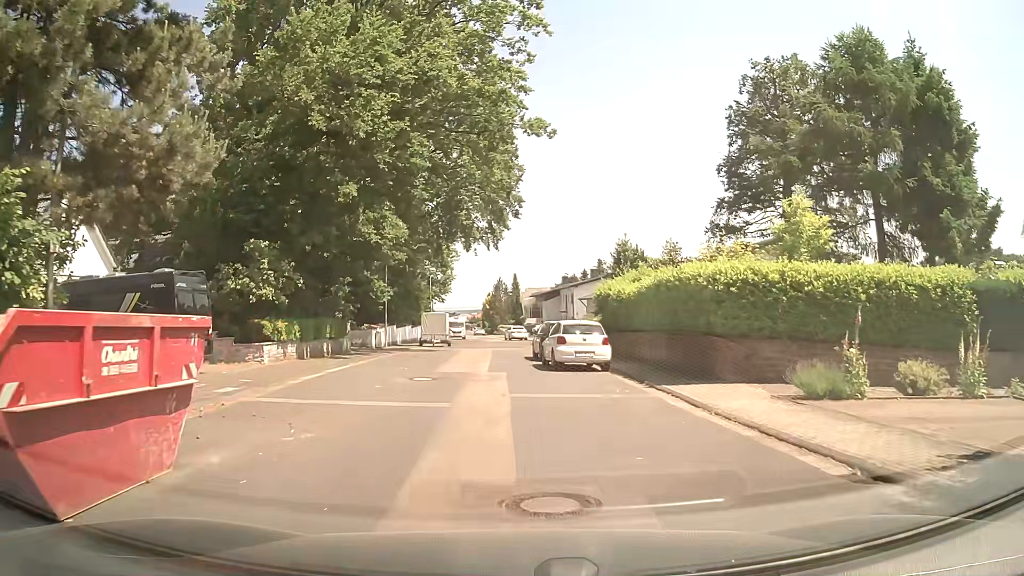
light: Day
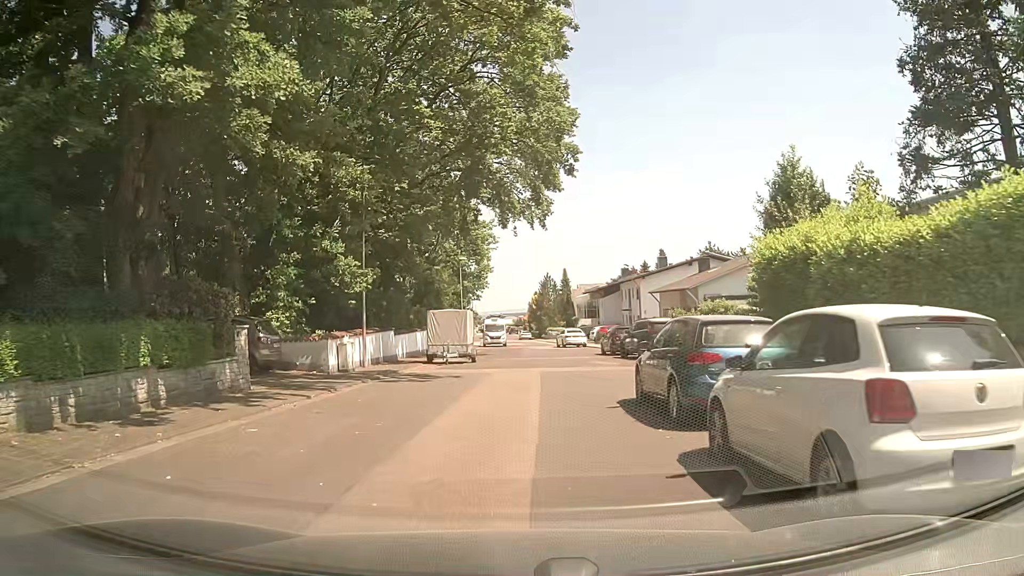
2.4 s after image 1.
(-0.4, +15.8) m; -3°
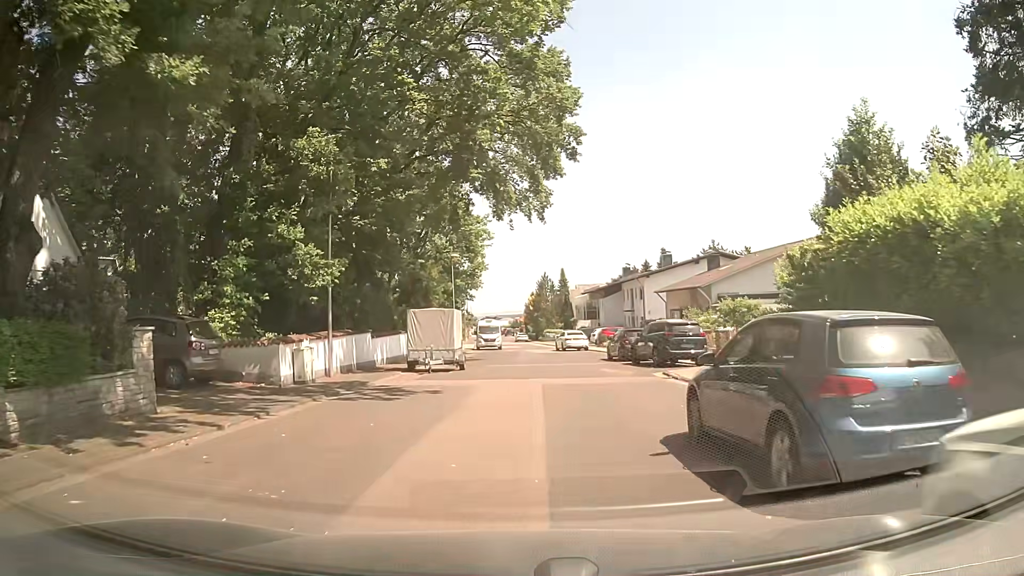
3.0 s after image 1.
(0.0, +4.0) m; -1°
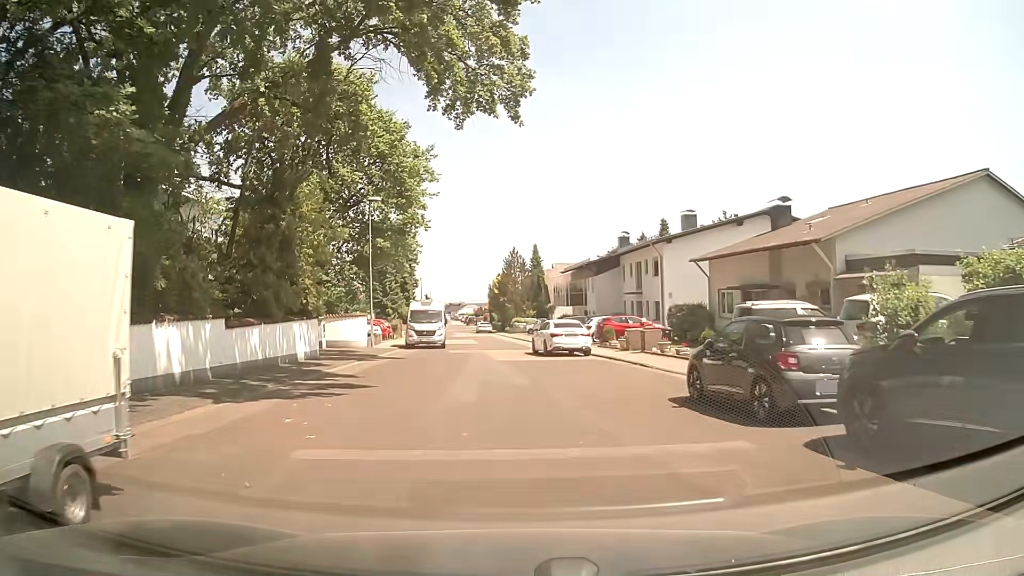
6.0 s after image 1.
(+0.6, +20.5) m; +3°
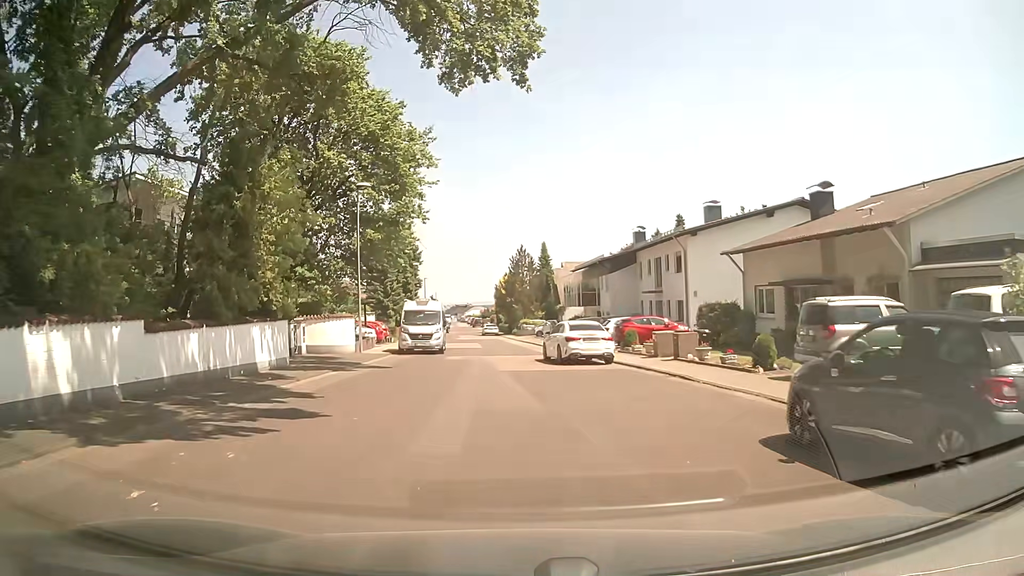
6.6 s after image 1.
(0.0, +4.2) m; -1°
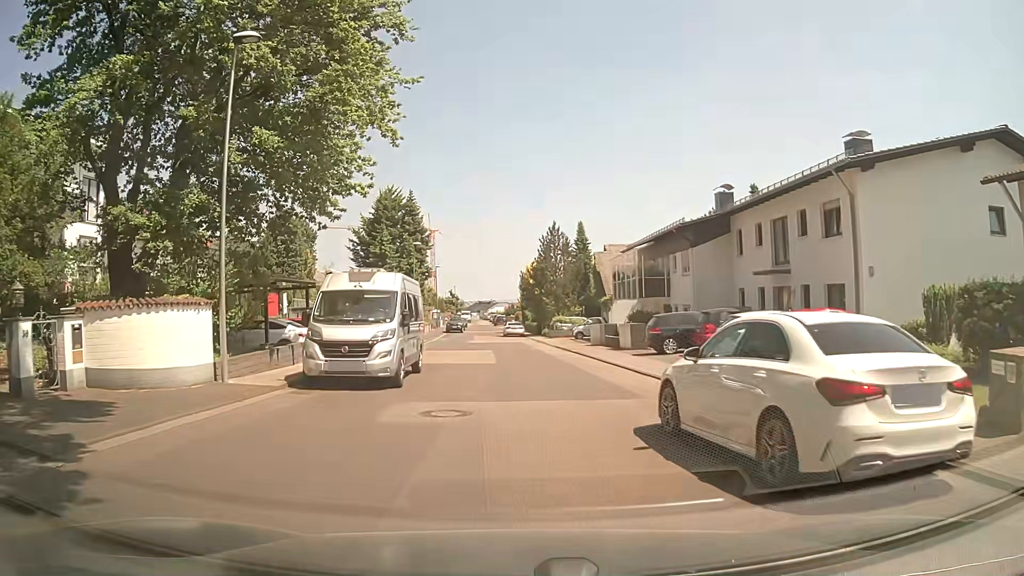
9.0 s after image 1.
(-0.3, +17.0) m; -1°
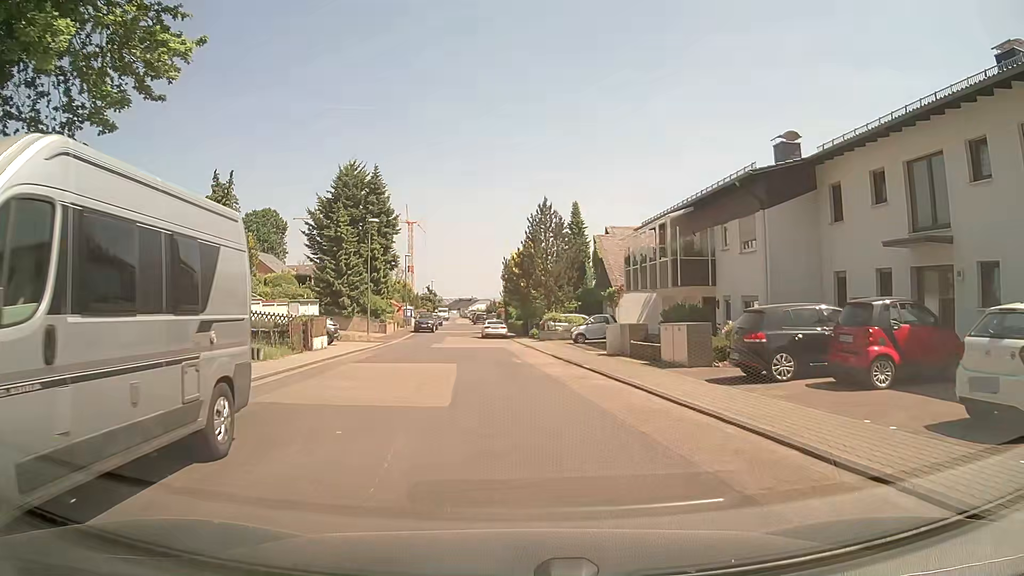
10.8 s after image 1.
(-0.2, +11.7) m; 0°
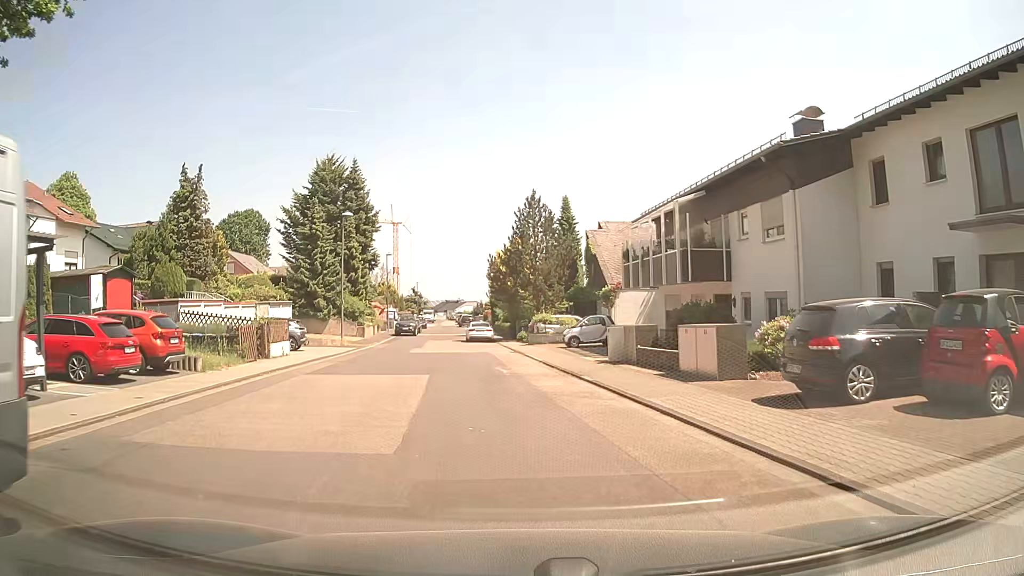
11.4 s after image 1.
(0.0, +3.7) m; +1°
(0, +10) (-1, +20) (-2, +30) (-4, +40) (-5, +50) (-6, +60) (-7, +70) (-8, +80) (-9, +89) (-10, +99) m
